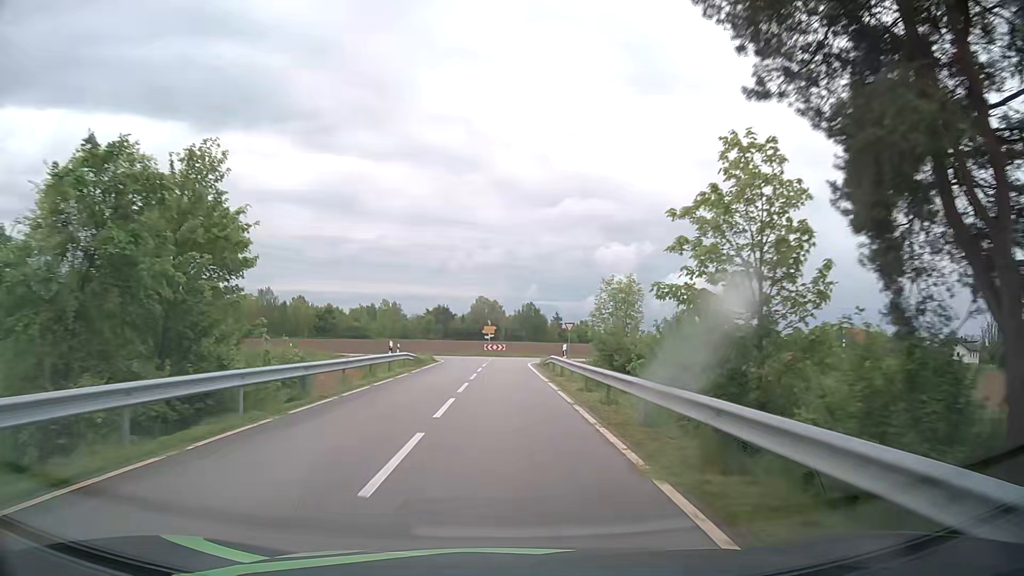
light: Day
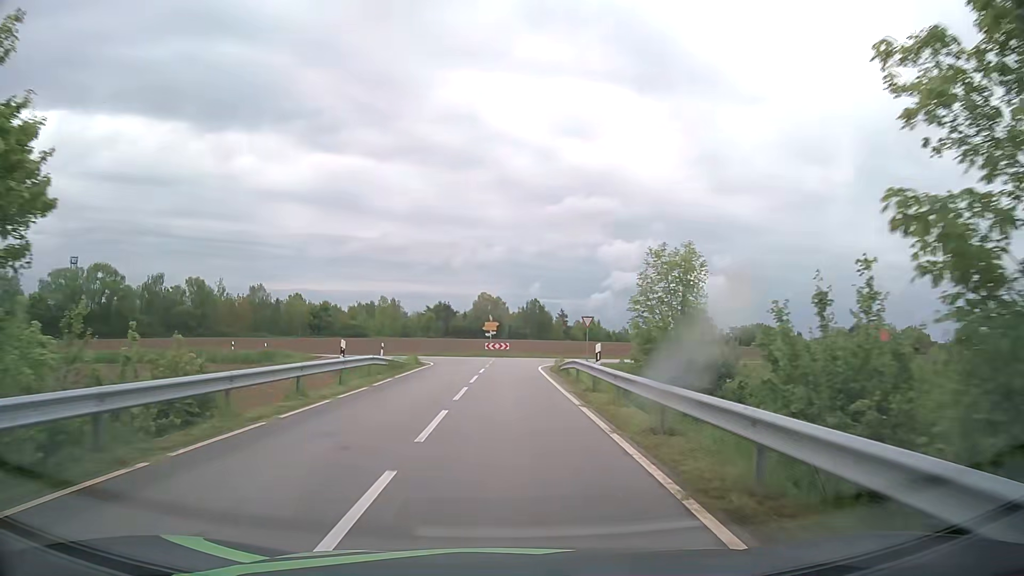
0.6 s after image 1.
(0.0, +8.7) m; 0°
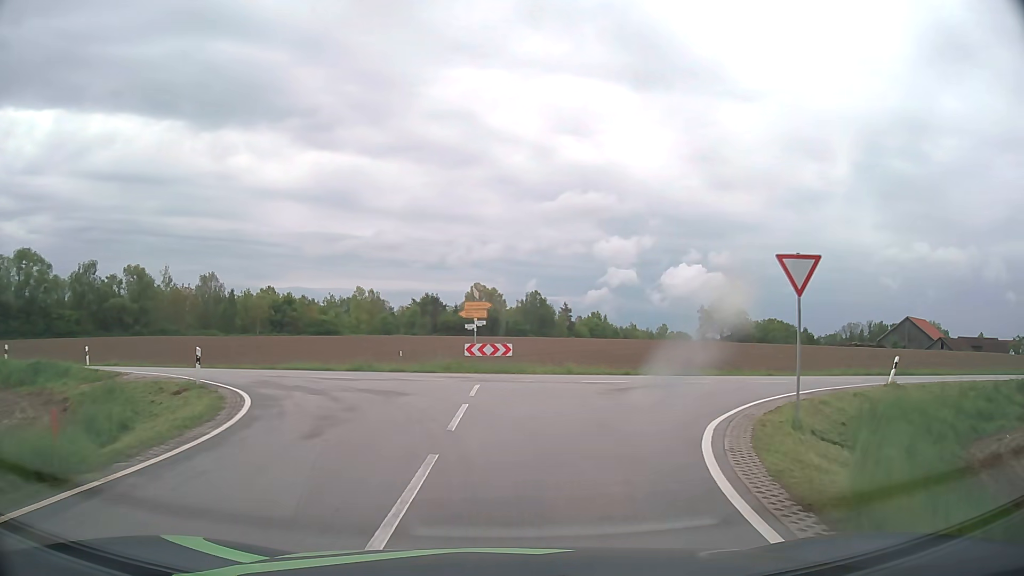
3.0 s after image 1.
(-0.2, +28.6) m; 0°
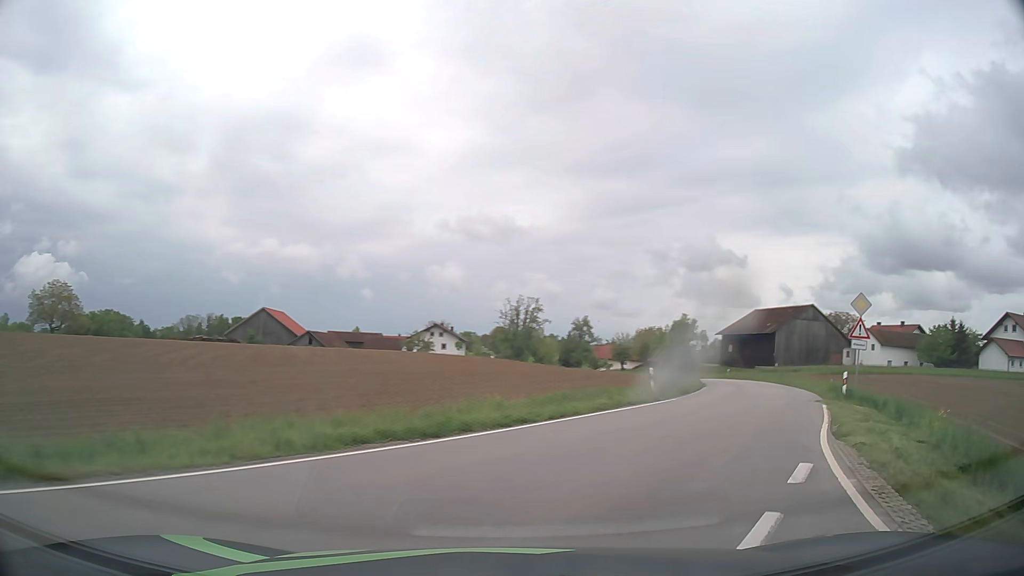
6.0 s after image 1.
(+8.3, +21.5) m; +56°
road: tertiary
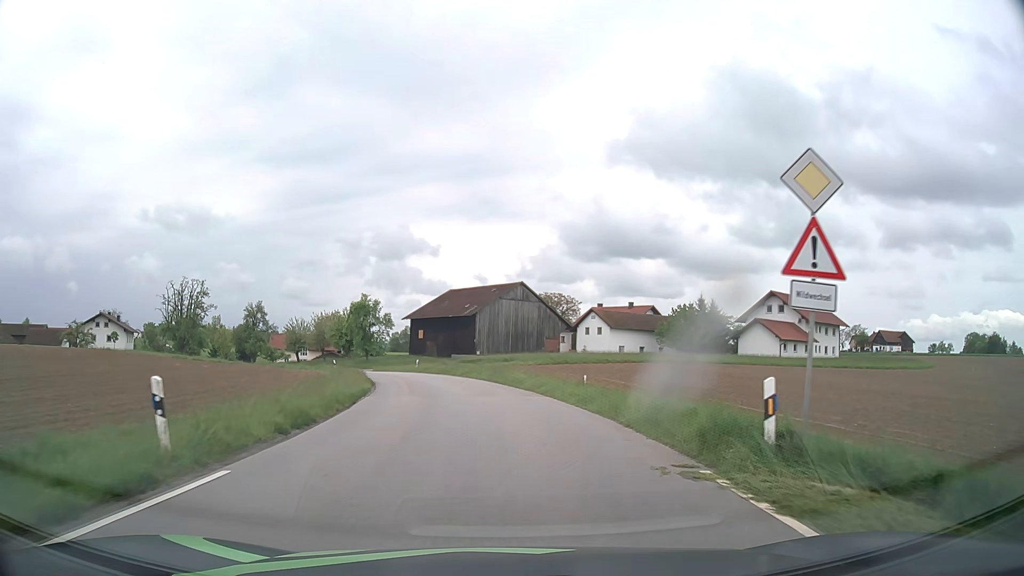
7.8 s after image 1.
(+5.4, +16.1) m; +27°
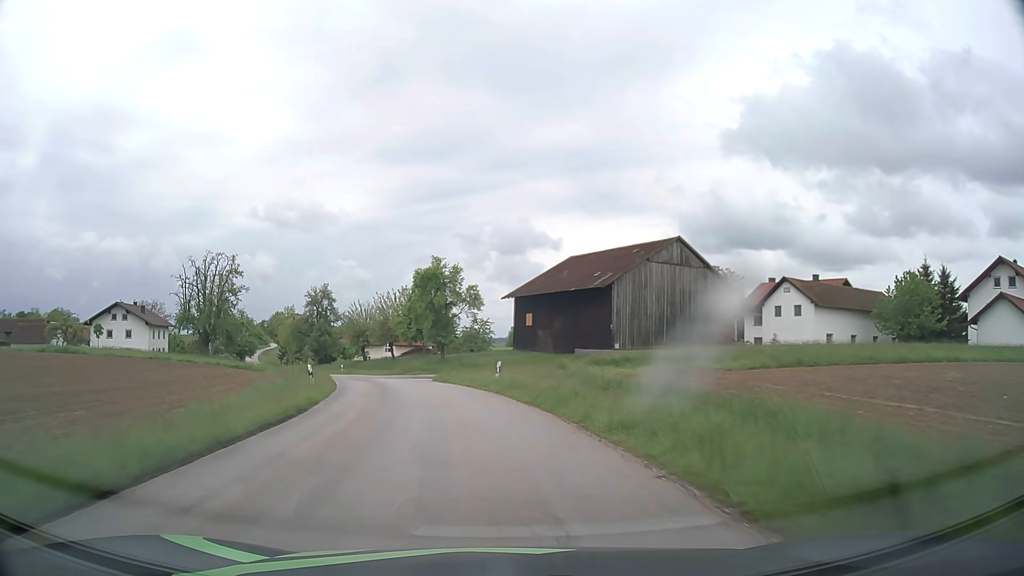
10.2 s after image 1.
(-2.0, +31.8) m; -10°
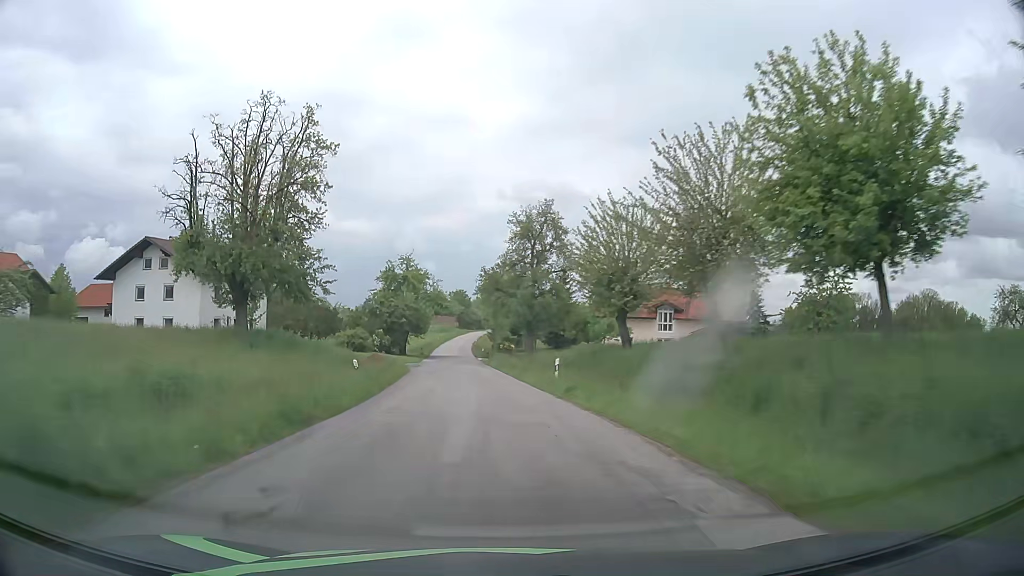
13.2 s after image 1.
(-10.6, +51.1) m; -22°
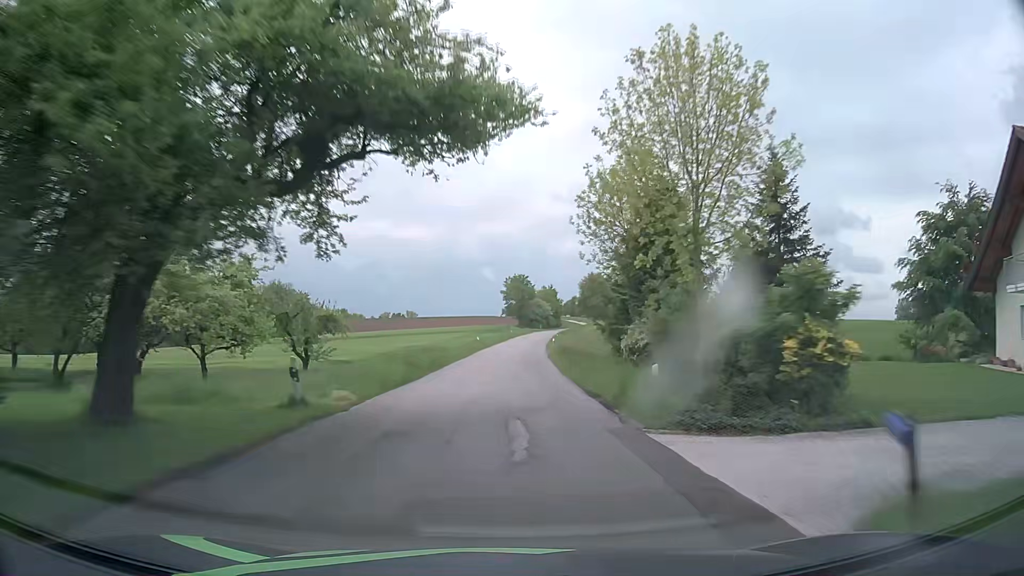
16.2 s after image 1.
(-4.4, +62.4) m; -5°
(0, +10) (0, +20) (0, +30) (+1, +40) (+1, +50) (+1, +60) (+2, +70) (+3, +80) (+4, +90) (+4, +100) m
